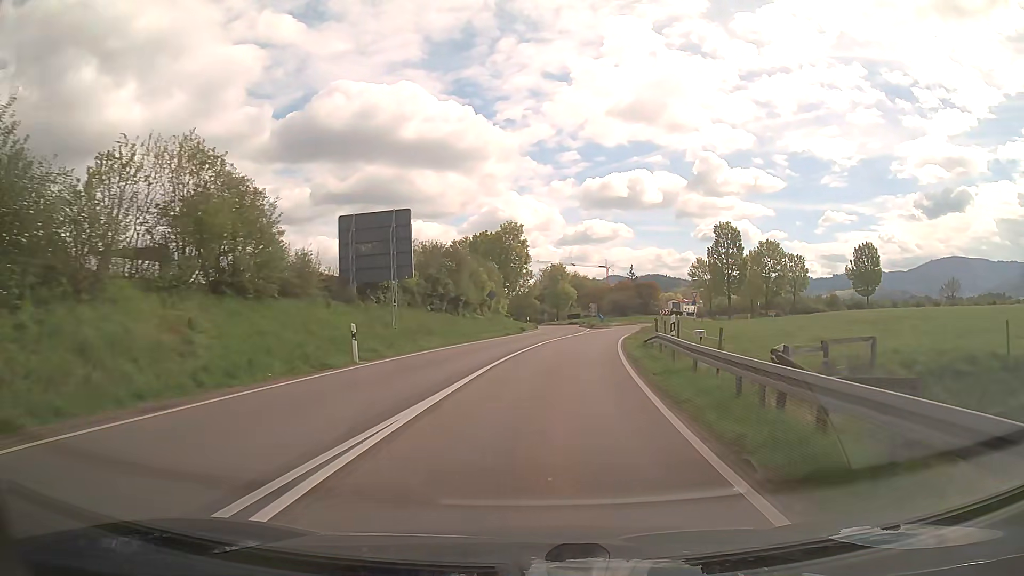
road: secondary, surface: asphalt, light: Day
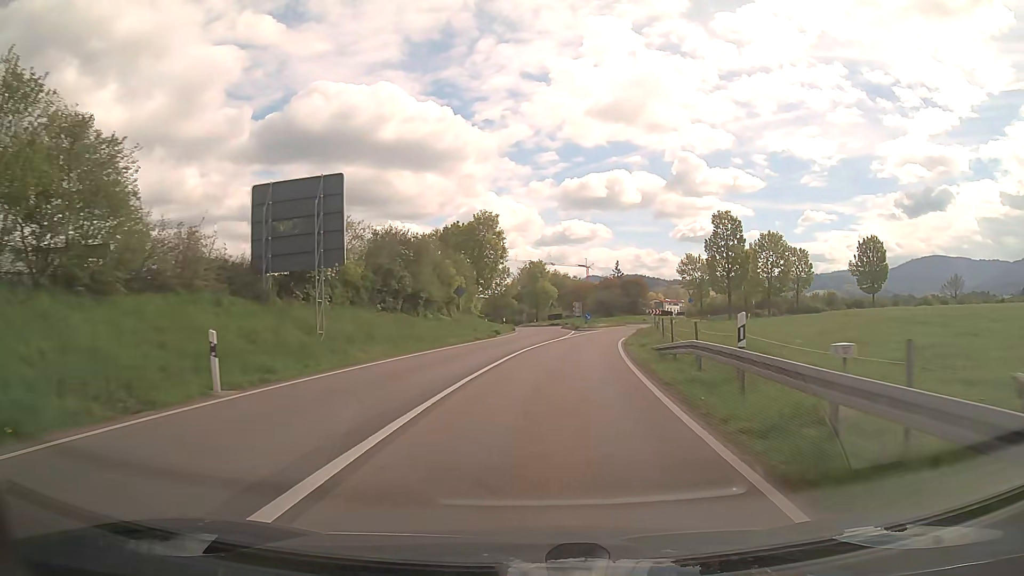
(+0.1, +7.8) m; +2°
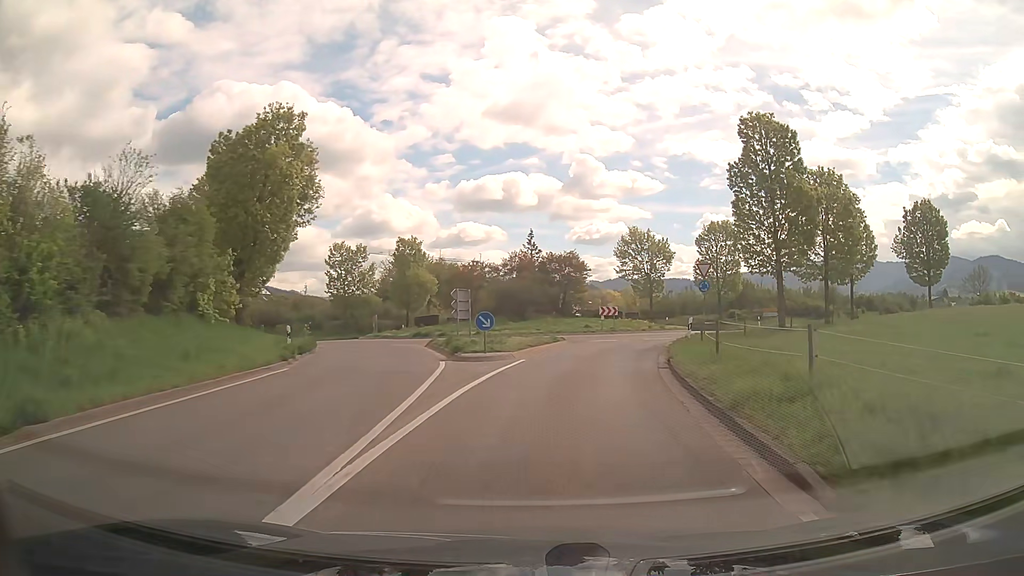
(+2.6, +34.6) m; +9°
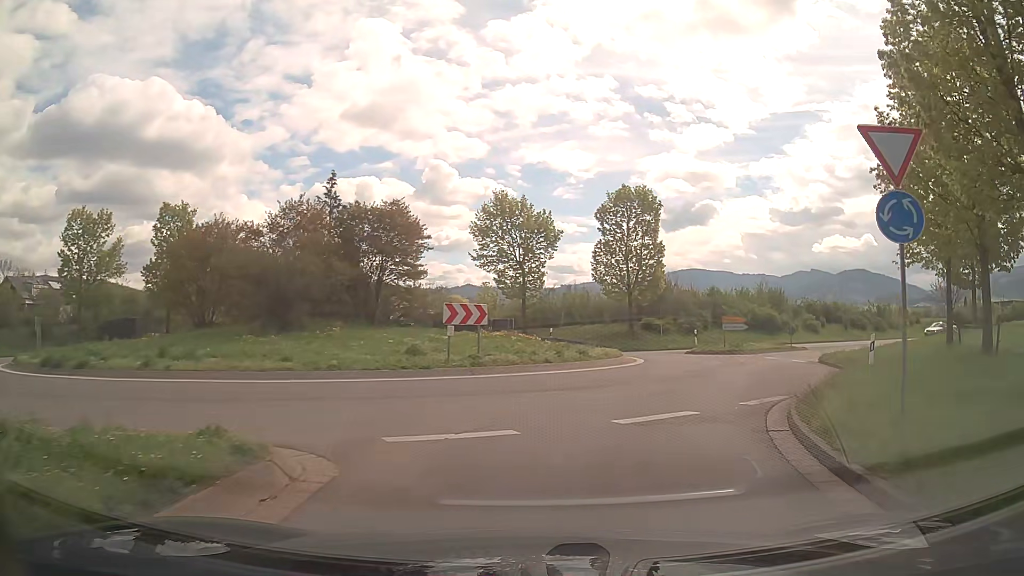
(+2.0, +24.2) m; +13°
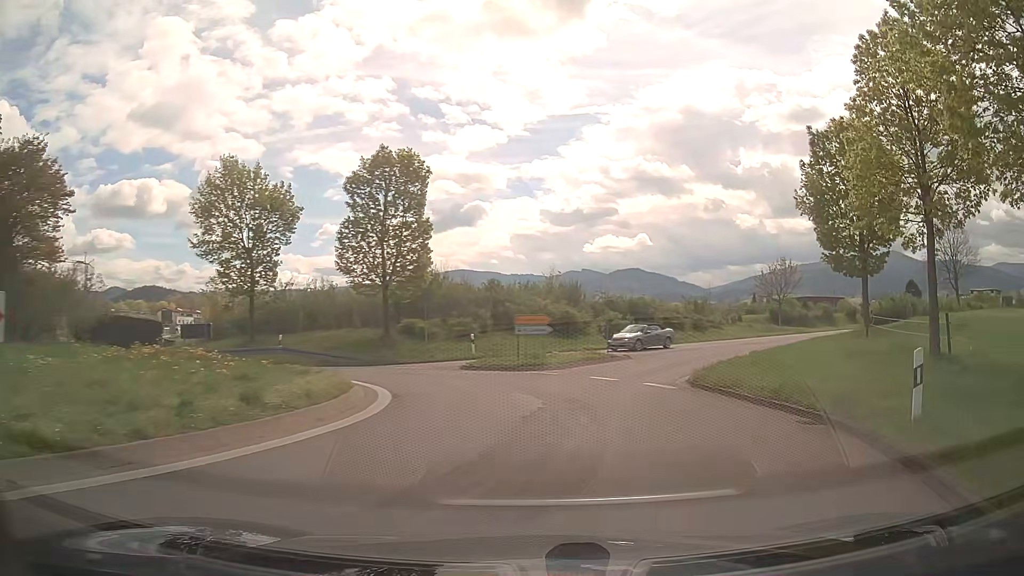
(+1.6, +11.0) m; +20°
(+1, +10) (-2, +20) (-9, +26) (-18, +28) (-27, +23) (-33, +15) (-37, +6) (-42, -3) (-48, -10) (-54, -19) m
